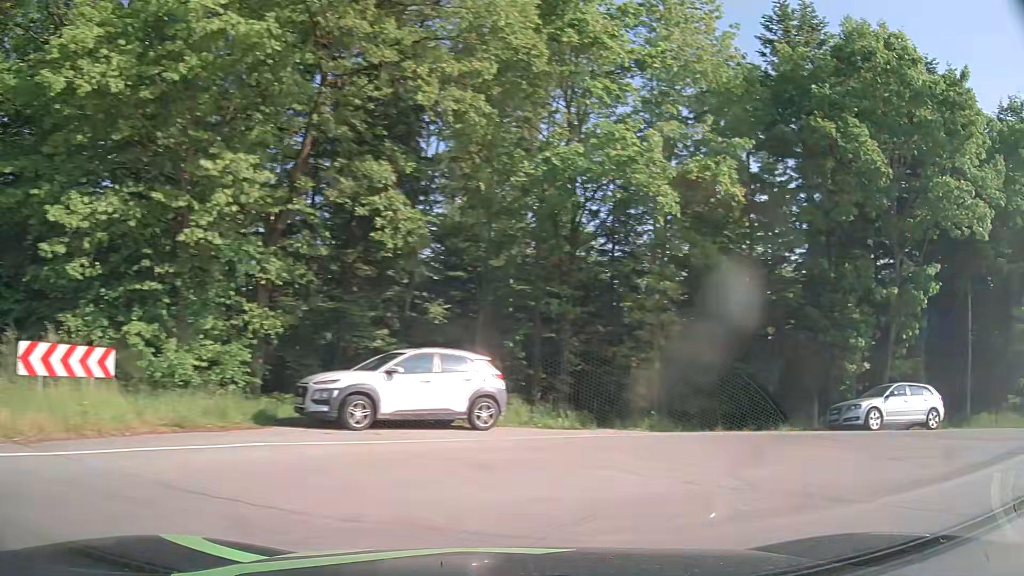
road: tertiary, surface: asphalt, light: Day
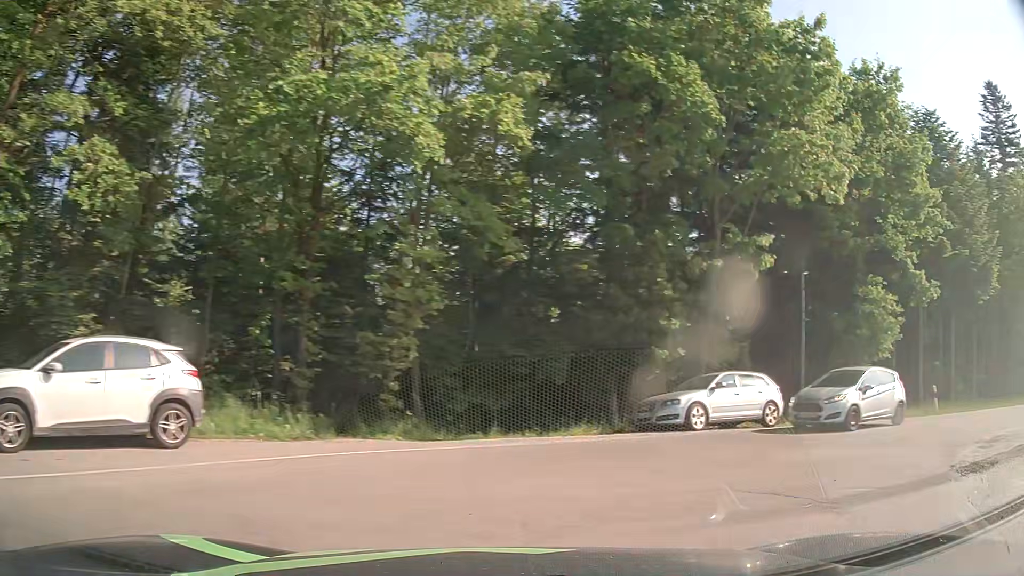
(+0.6, +3.7) m; +20°
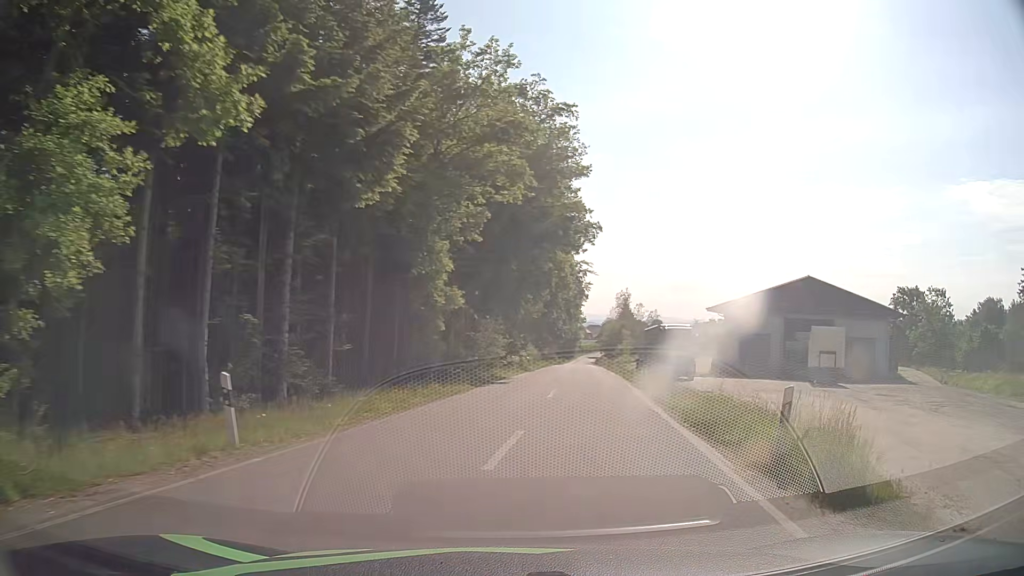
(+9.3, +14.0) m; +57°
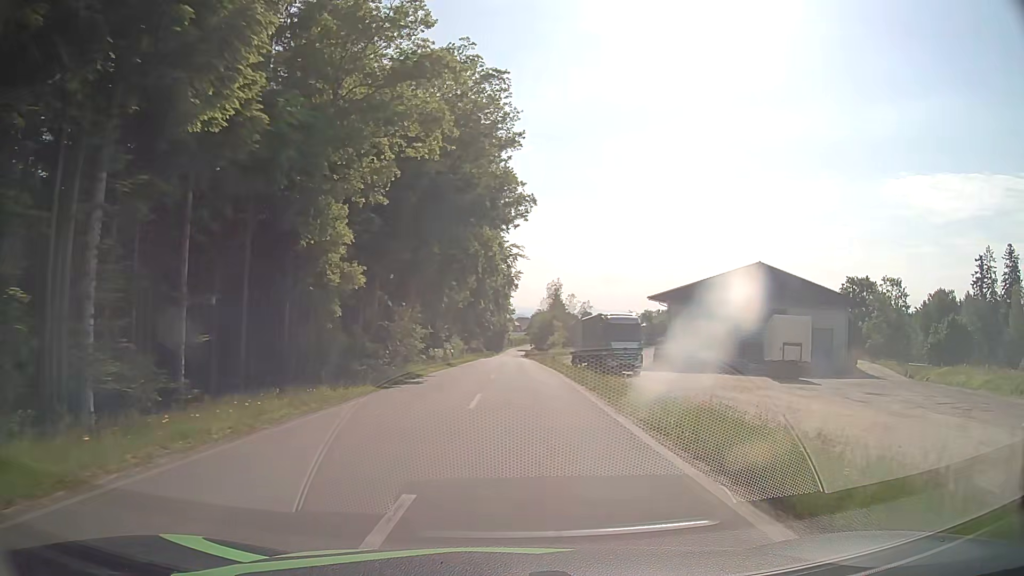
(+0.4, +5.8) m; +6°
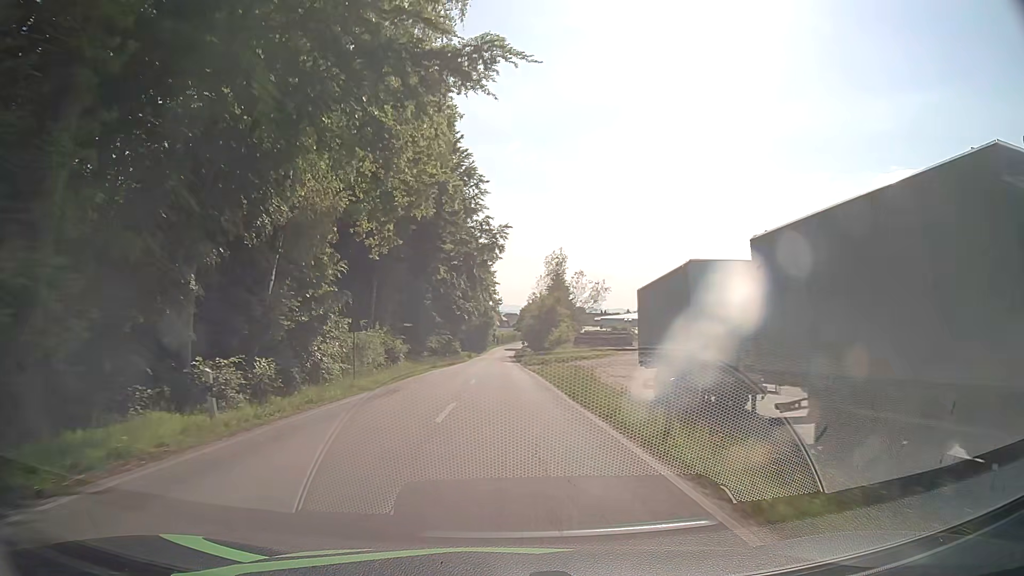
(+1.2, +39.7) m; +2°
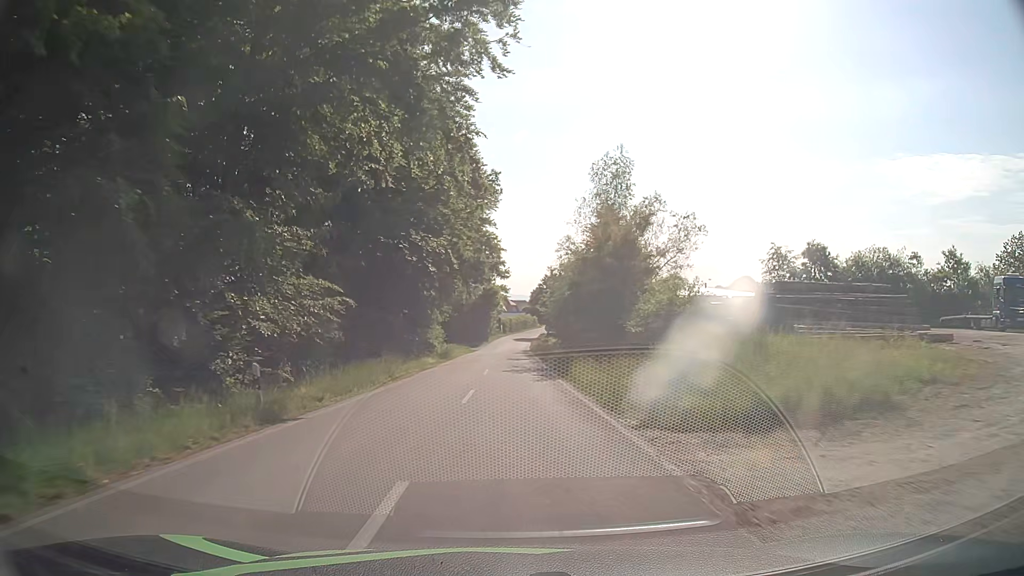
(-0.6, +46.2) m; -1°
(0, +10) (0, +20) (0, +30) (0, +40) (0, +50) (0, +60) (0, +70) (+1, +80) (+1, +90) (+4, +99) m
